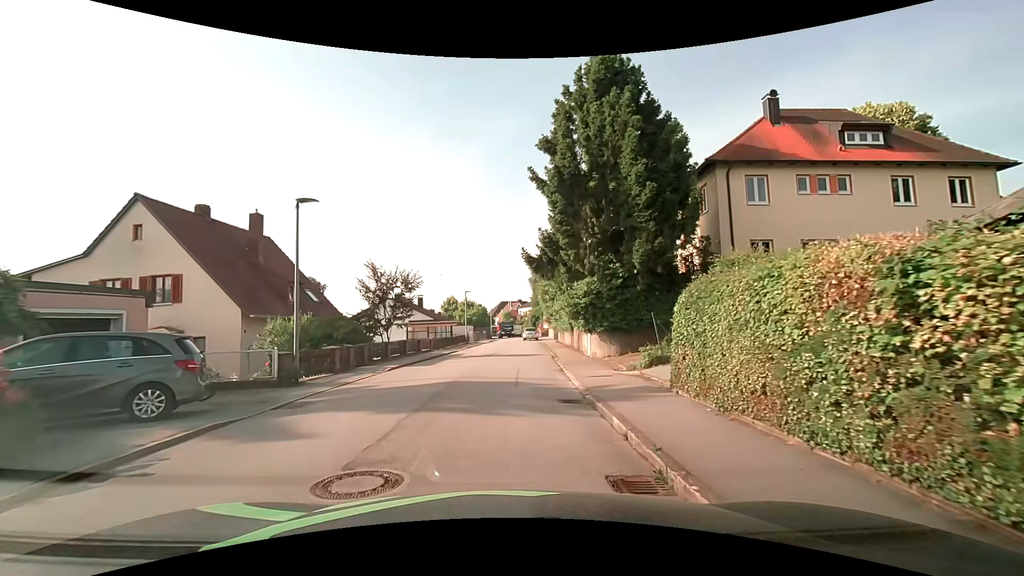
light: Day
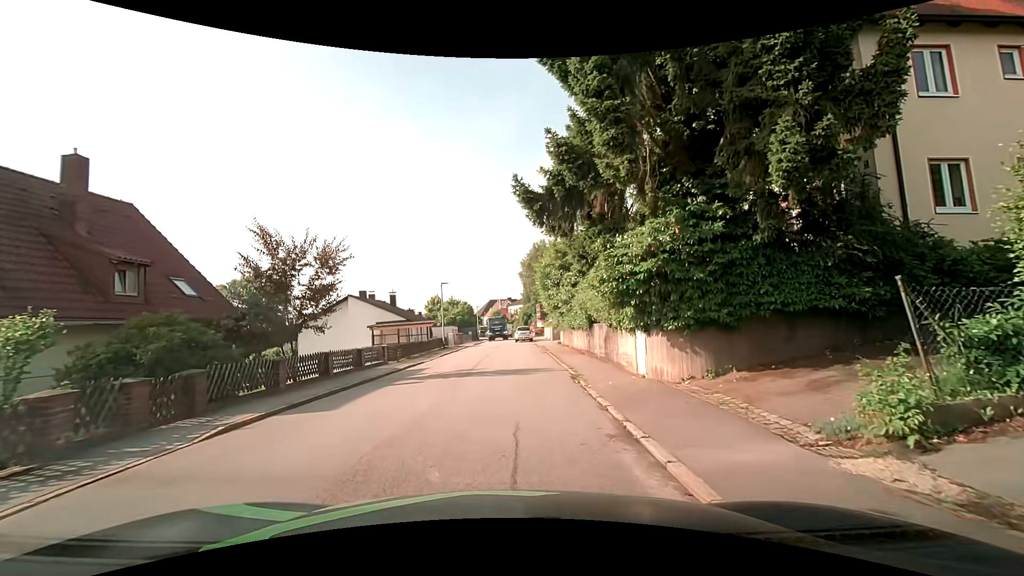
(+0.1, +10.0) m; 0°
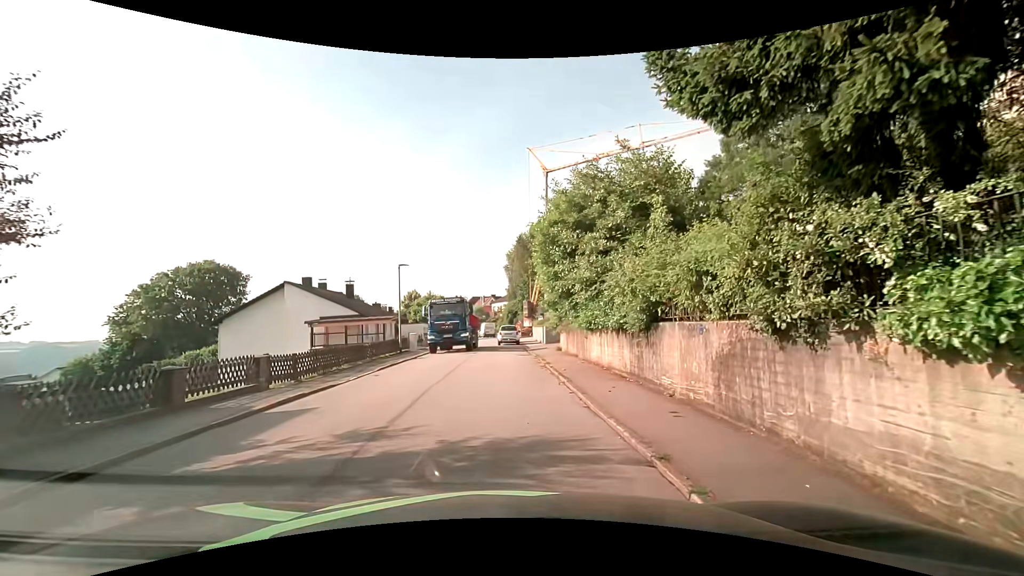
(+0.4, +10.1) m; +2°
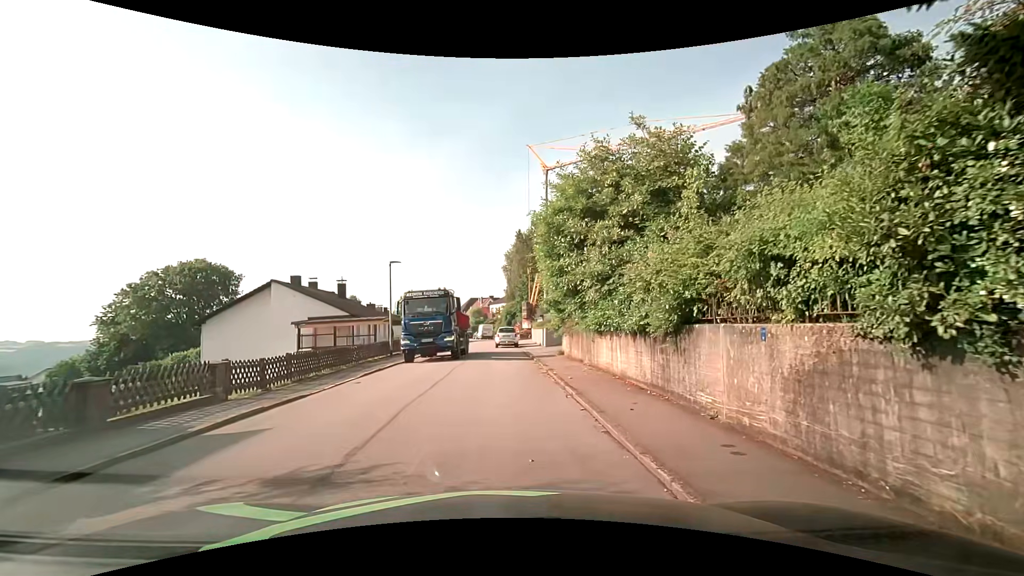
(0.0, +1.8) m; +1°
